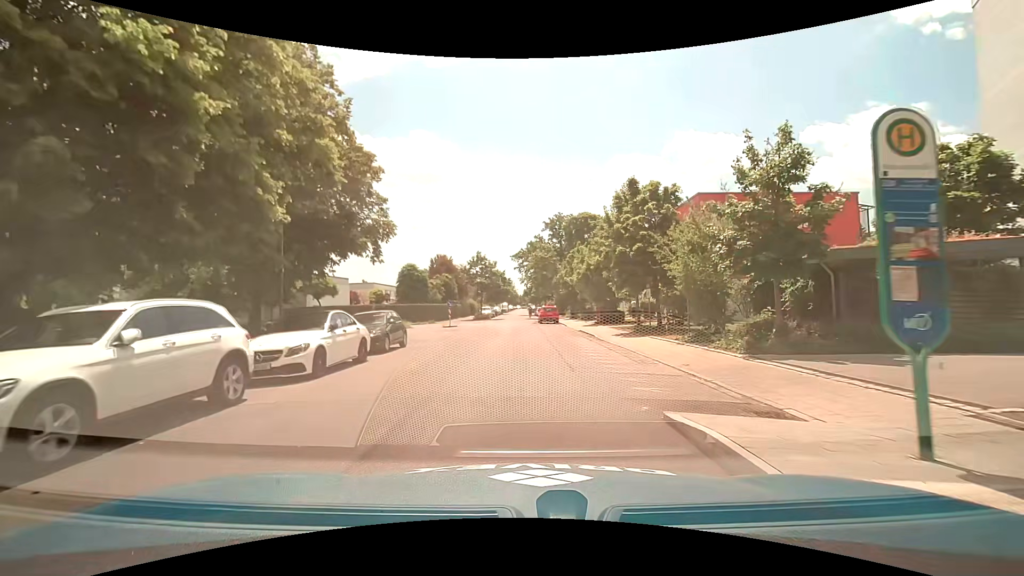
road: residential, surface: asphalt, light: Day
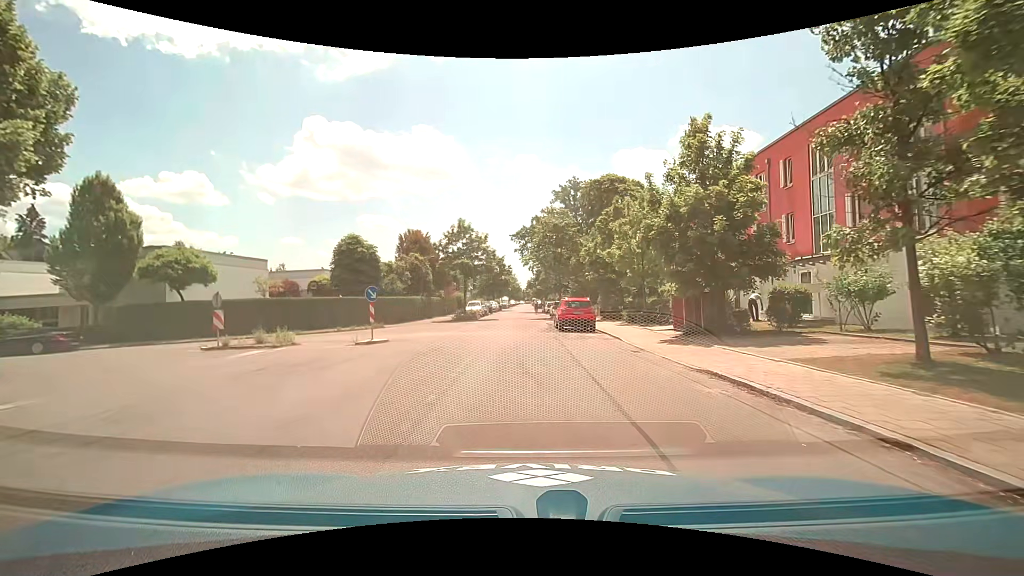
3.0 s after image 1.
(-0.1, +21.7) m; -1°
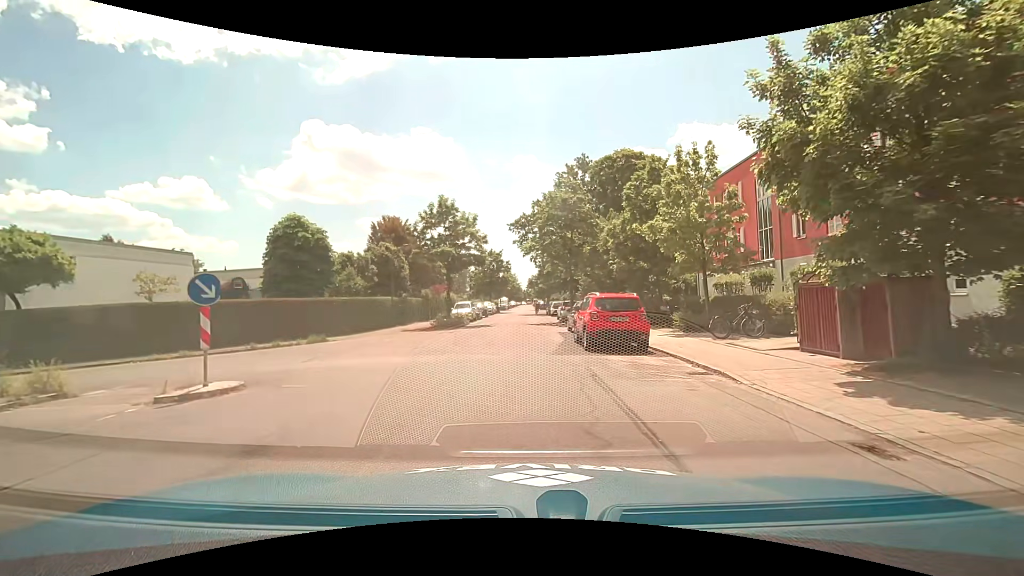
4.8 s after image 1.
(0.0, +10.1) m; +1°
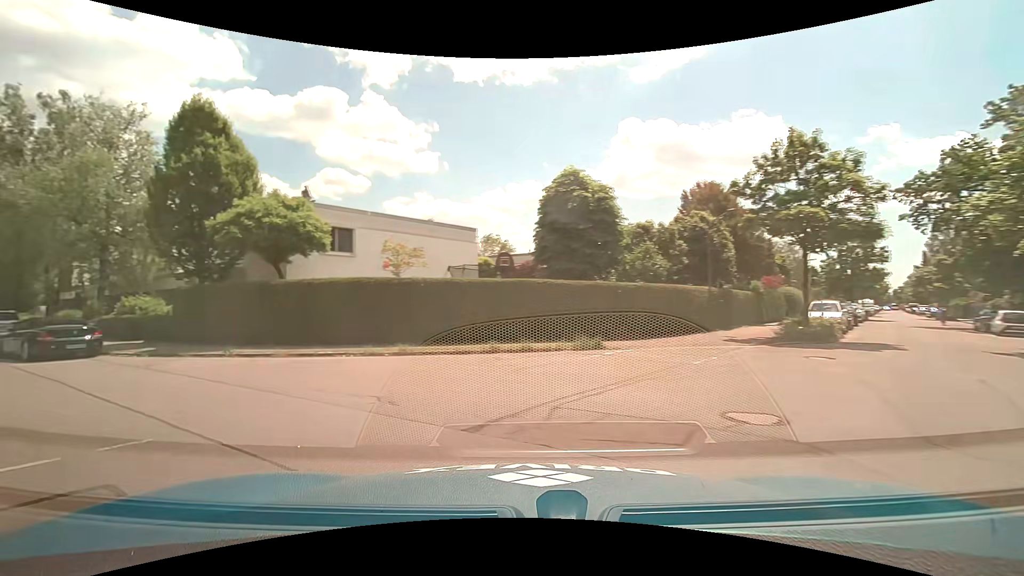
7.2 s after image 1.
(-1.7, +10.2) m; -35°
